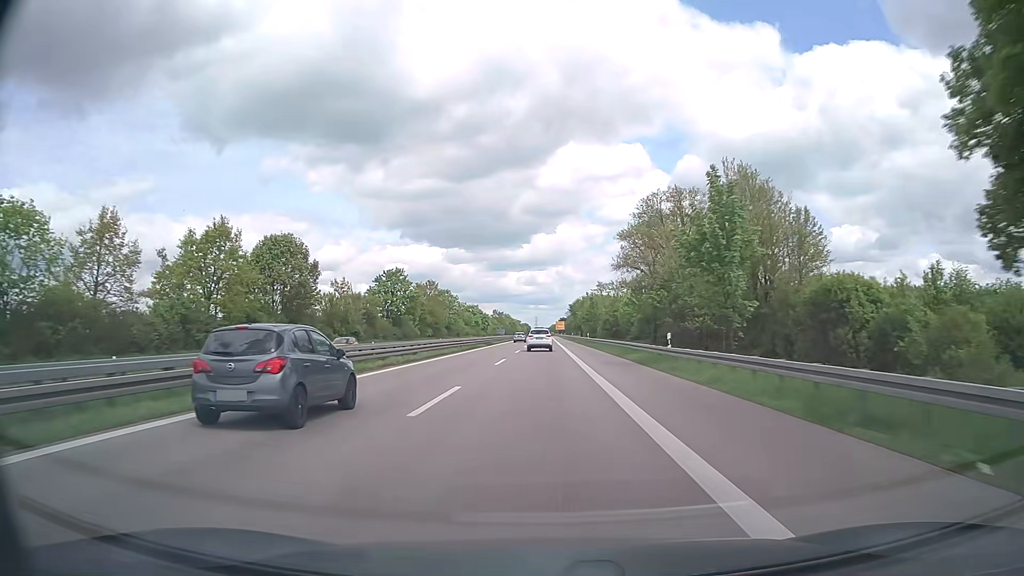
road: trunk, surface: asphalt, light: Day
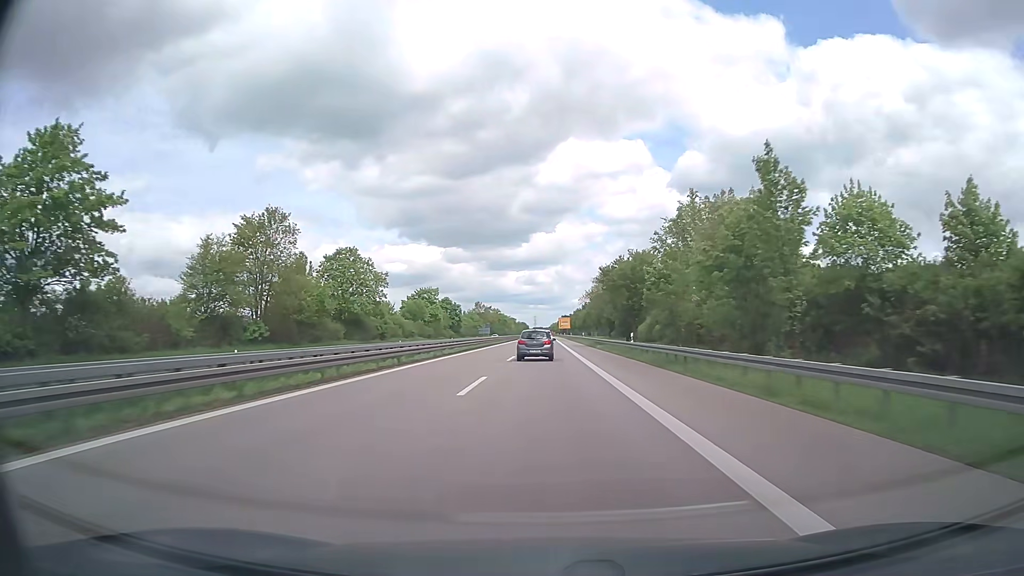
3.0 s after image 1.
(-0.2, +86.4) m; 0°
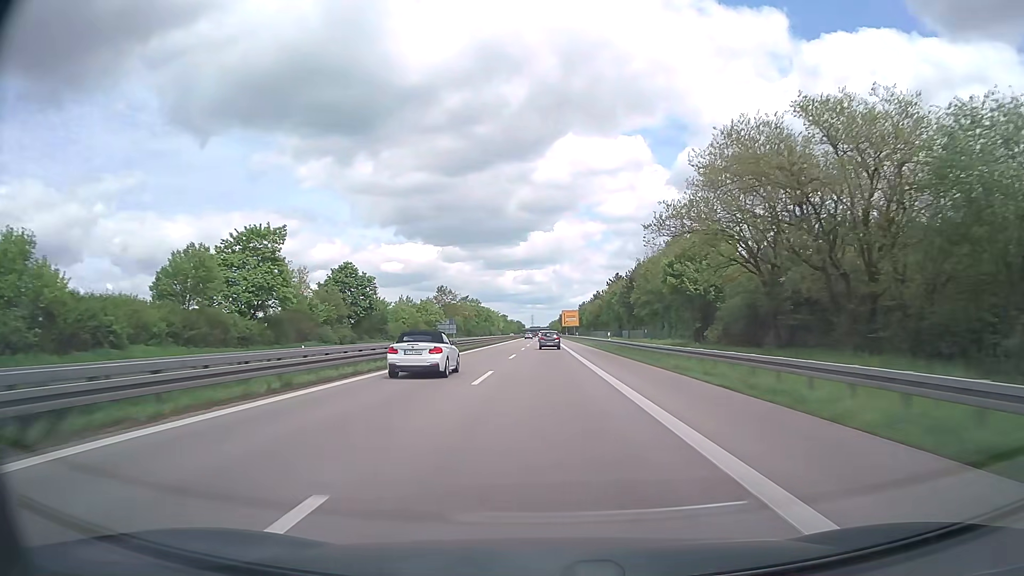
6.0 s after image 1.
(+0.2, +87.0) m; 0°
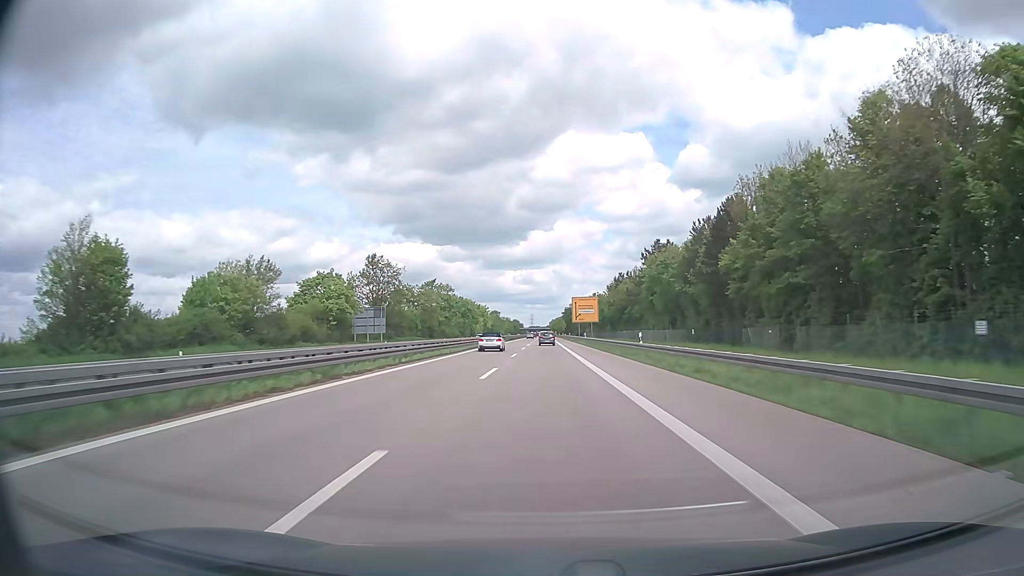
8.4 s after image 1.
(+0.1, +69.9) m; 0°
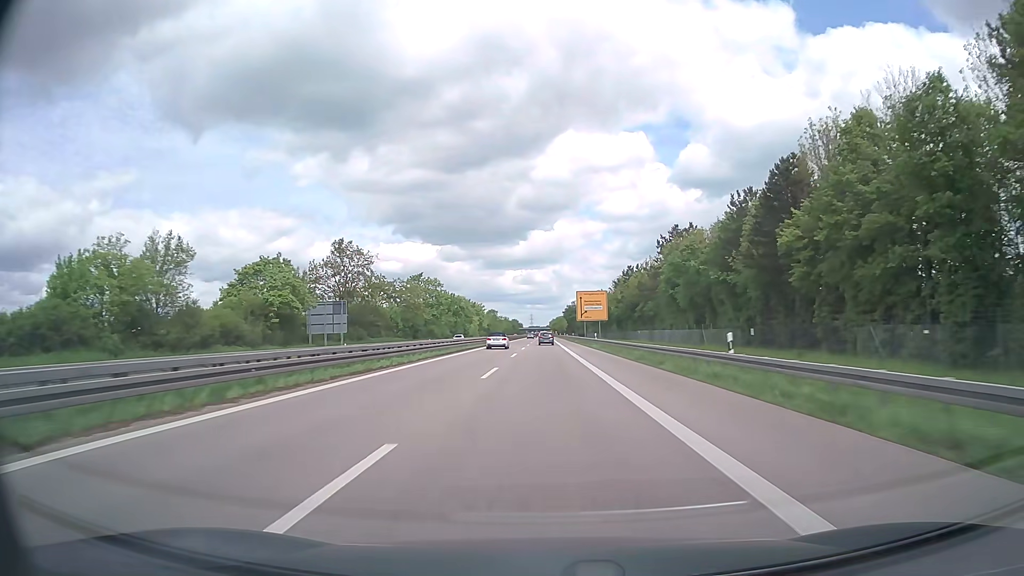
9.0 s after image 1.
(0.0, +17.5) m; 0°
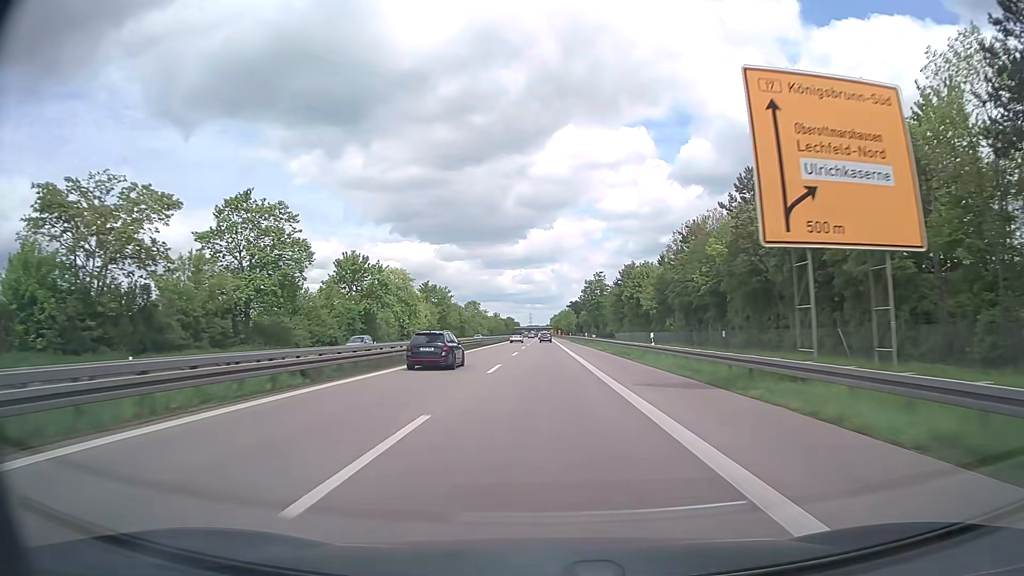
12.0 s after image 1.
(0.0, +87.3) m; 0°
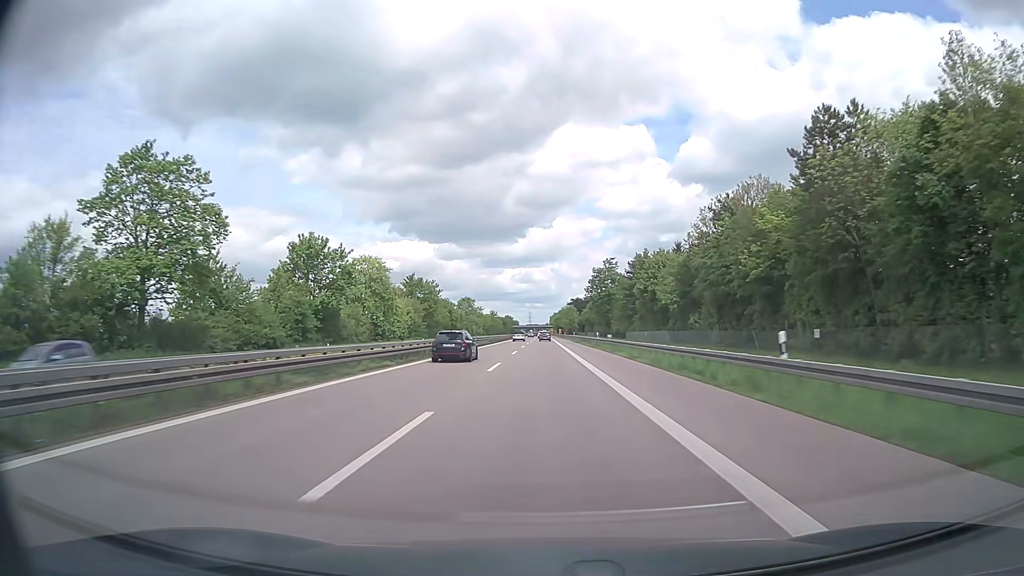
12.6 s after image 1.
(0.0, +17.5) m; 0°
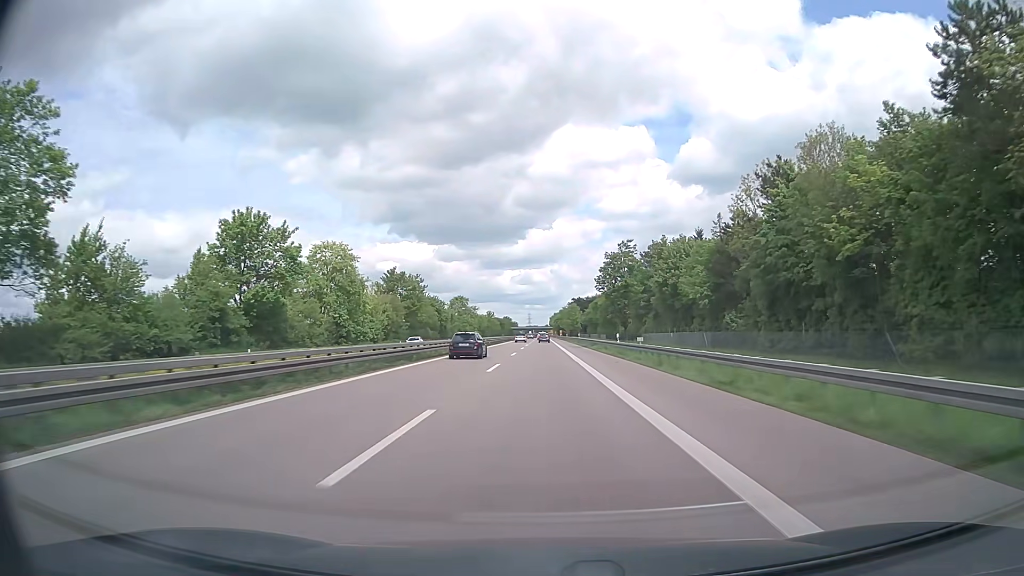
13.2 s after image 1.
(0.0, +17.5) m; 0°
(0, +10) (0, +20) (0, +30) (0, +40) (0, +50) (0, +60) (0, +70) (0, +80) (0, +90) (0, +100) m
